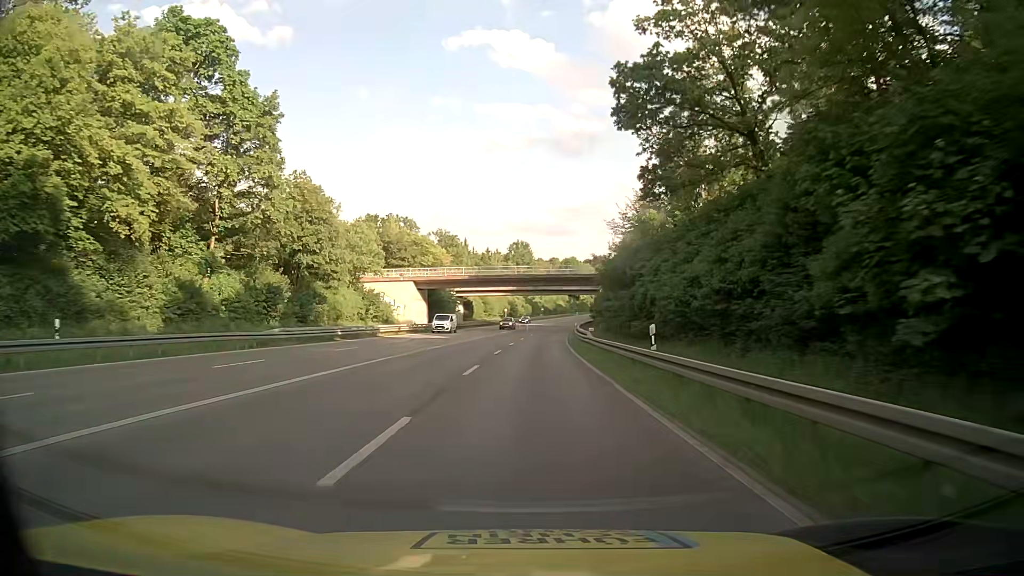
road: secondary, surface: asphalt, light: Day
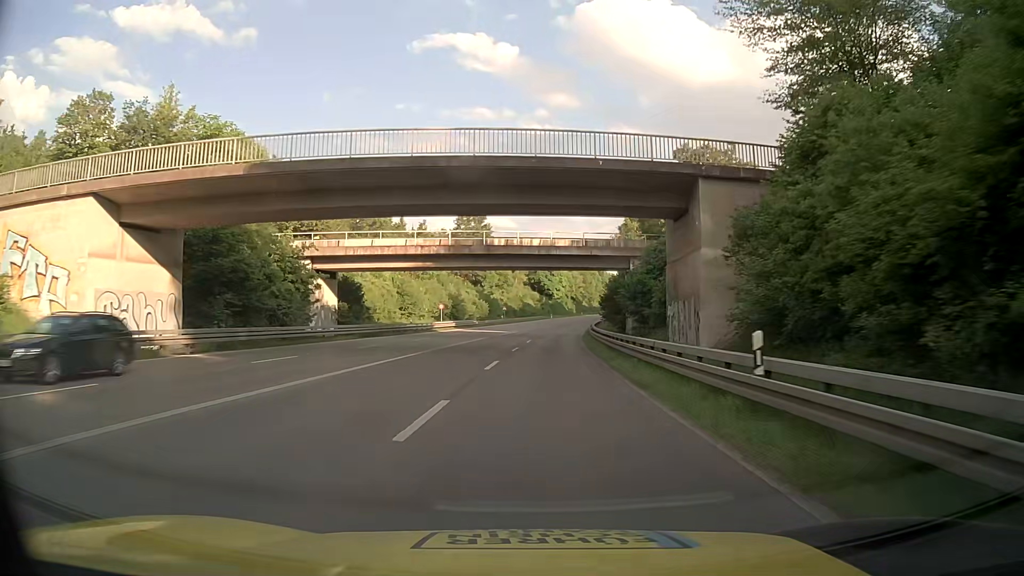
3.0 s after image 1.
(+1.2, +57.6) m; +3°
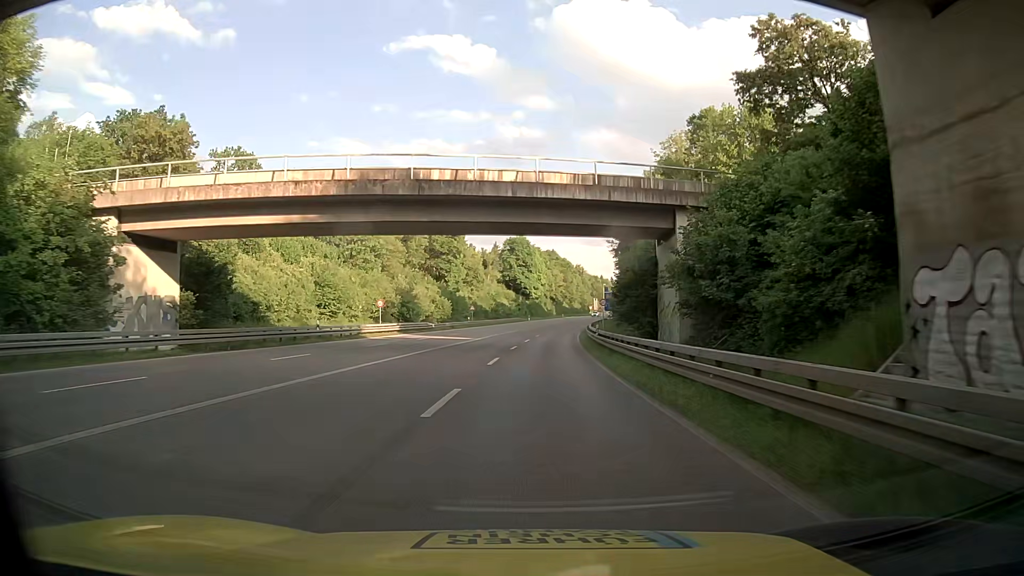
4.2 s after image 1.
(+0.4, +21.7) m; +1°
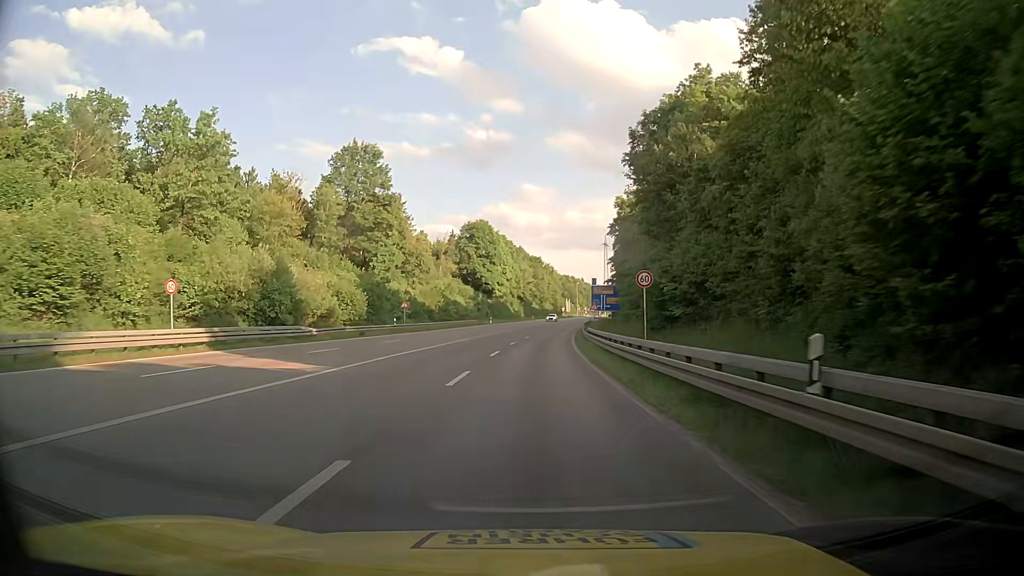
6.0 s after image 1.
(+1.2, +31.1) m; +5°
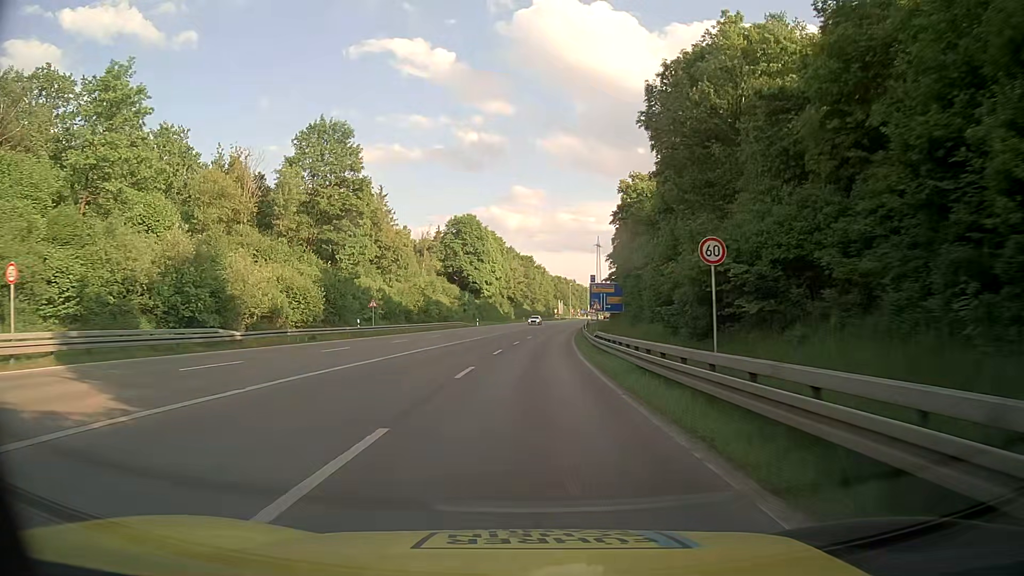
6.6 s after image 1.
(-0.2, +9.9) m; -1°
